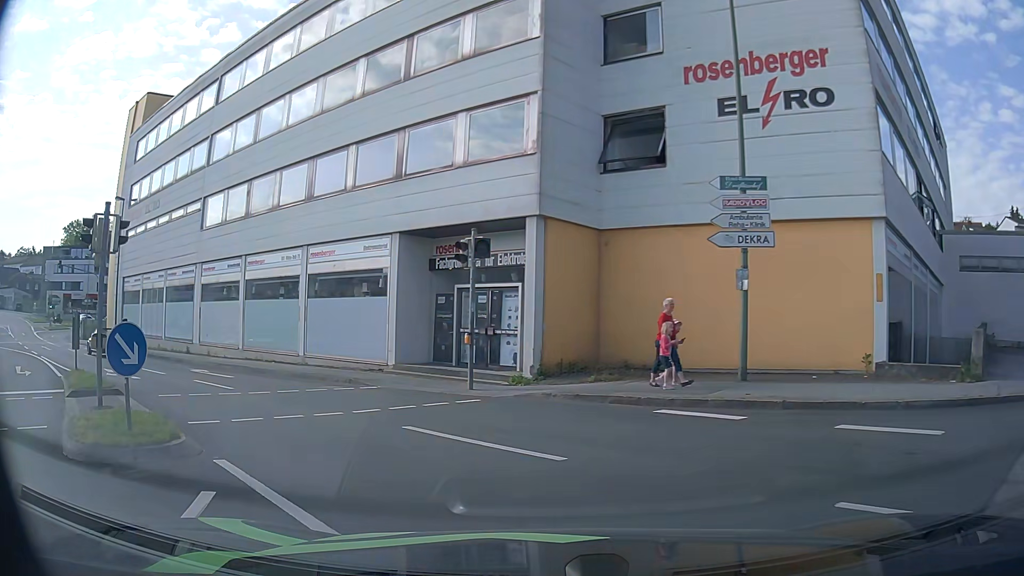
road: tertiary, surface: asphalt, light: Day
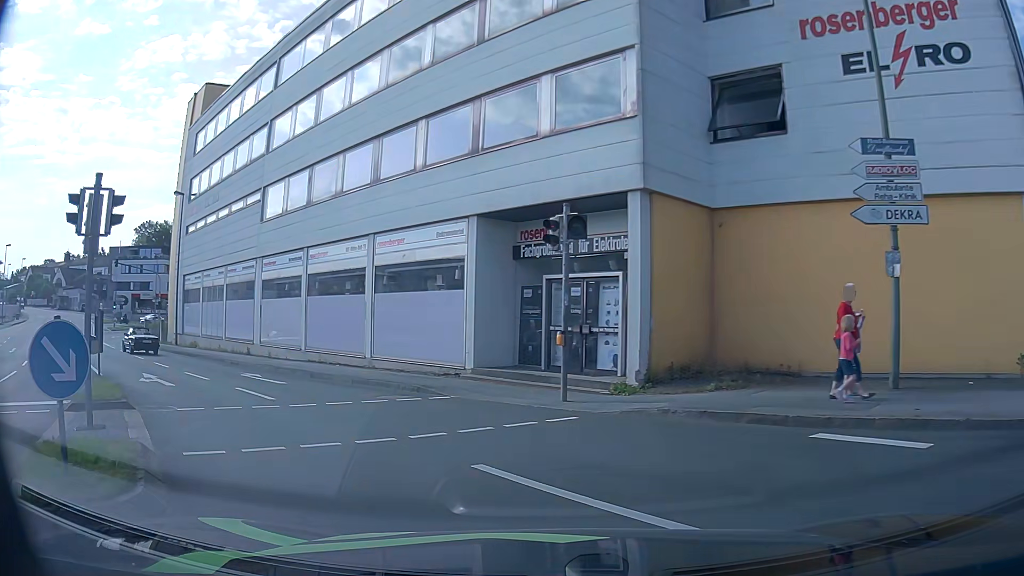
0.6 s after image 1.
(-0.2, +2.7) m; -8°
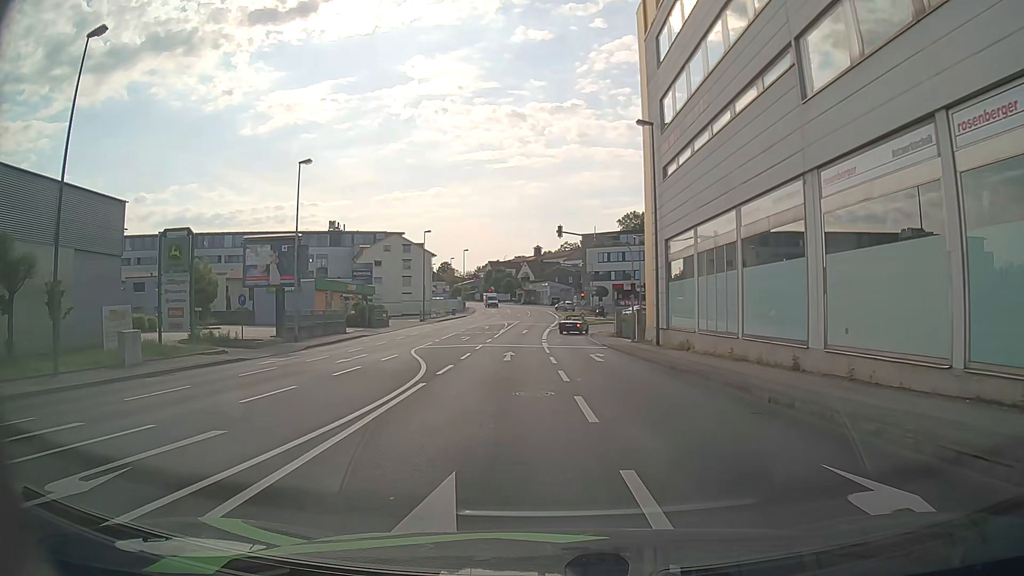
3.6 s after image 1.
(-6.5, +14.5) m; -42°
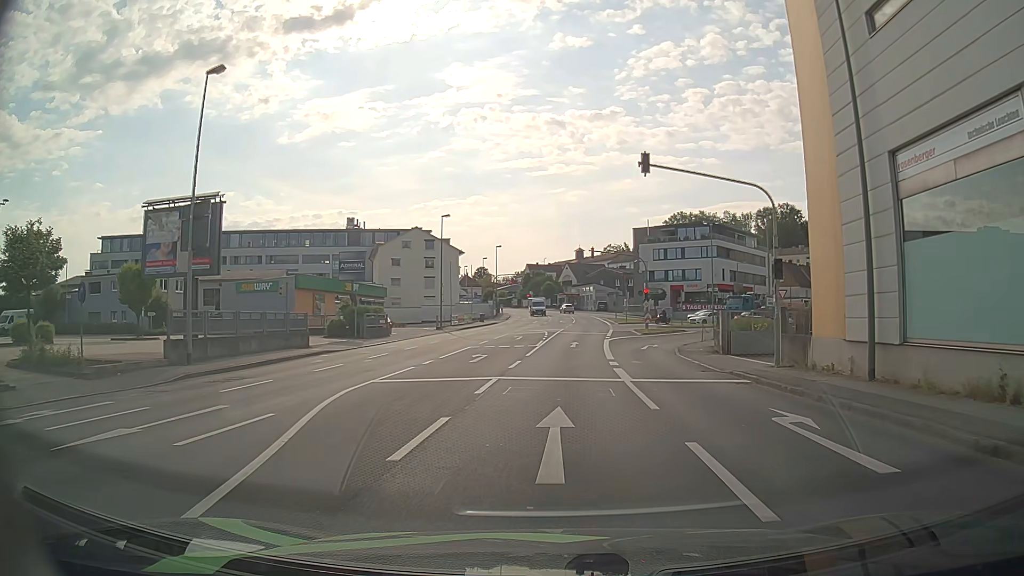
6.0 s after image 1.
(-1.1, +16.7) m; -4°
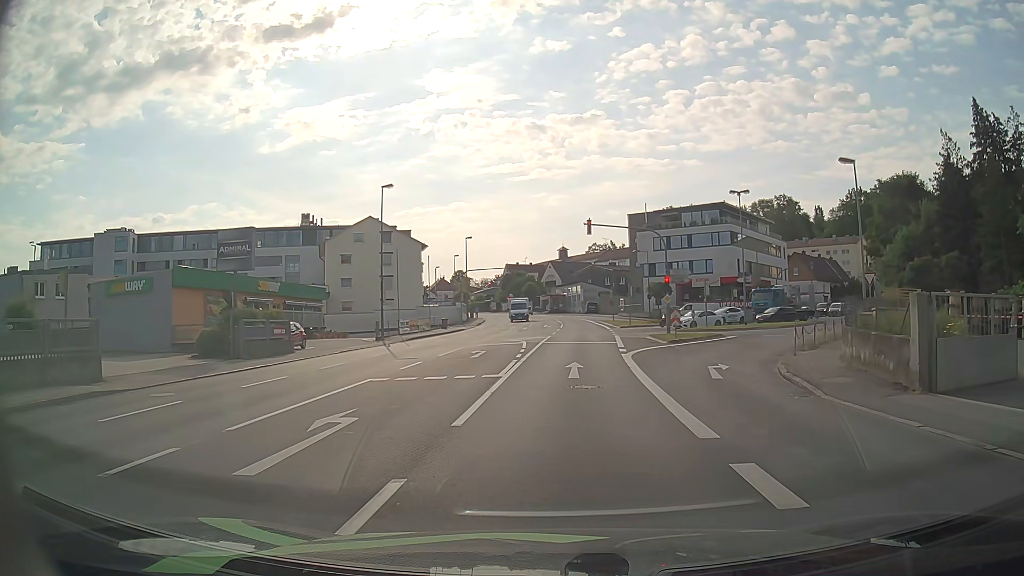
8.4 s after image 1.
(0.0, +16.4) m; +1°
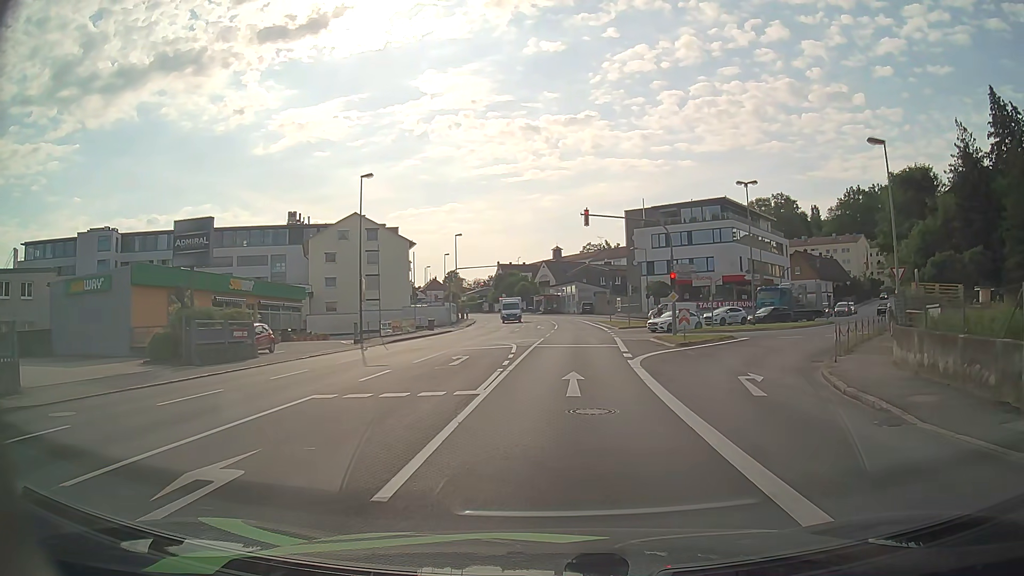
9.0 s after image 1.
(0.0, +3.7) m; 0°
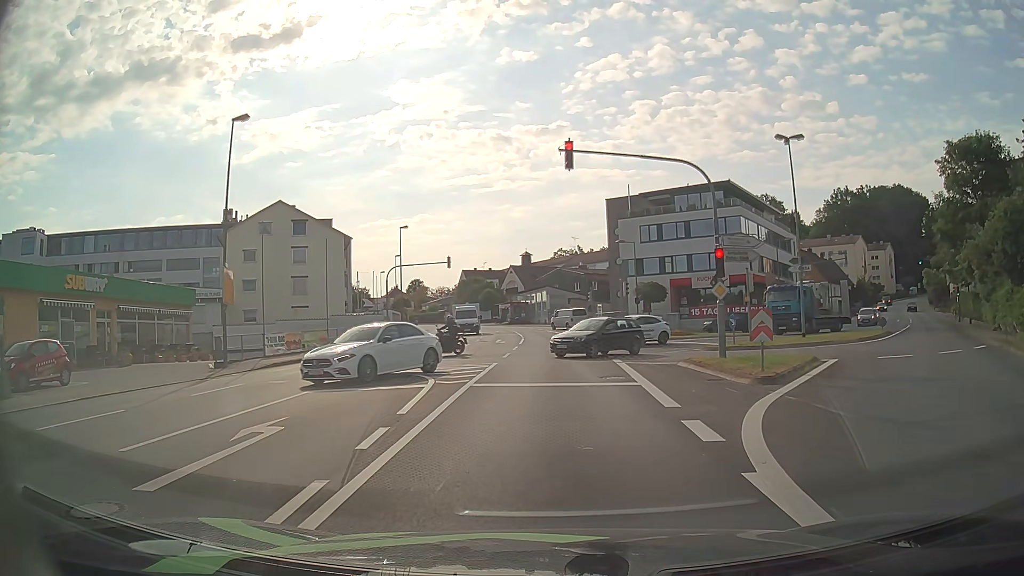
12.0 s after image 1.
(+0.5, +14.5) m; +3°
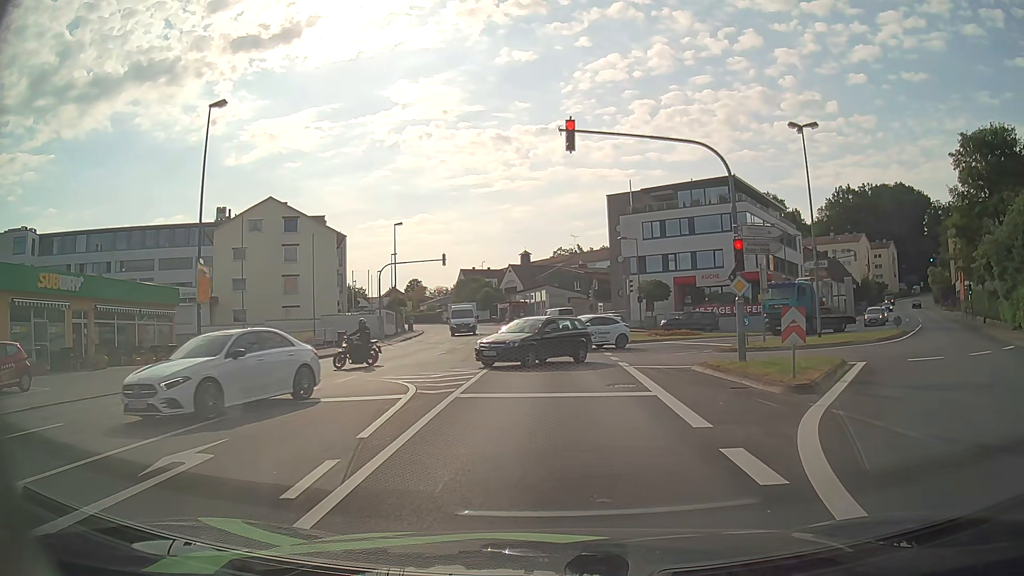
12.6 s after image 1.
(0.0, +2.1) m; +1°
(0, +10) (0, +20) (-1, +30) (-1, +40) (-2, +50) (-3, +60) (-4, +70) (-6, +80) (-8, +89) (-11, +99) m
